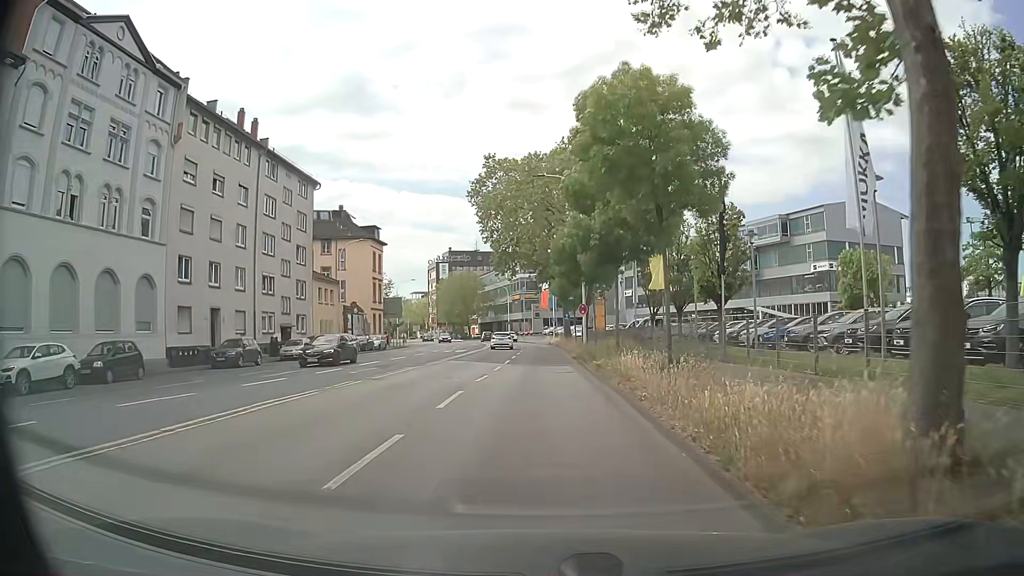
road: primary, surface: asphalt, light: Day
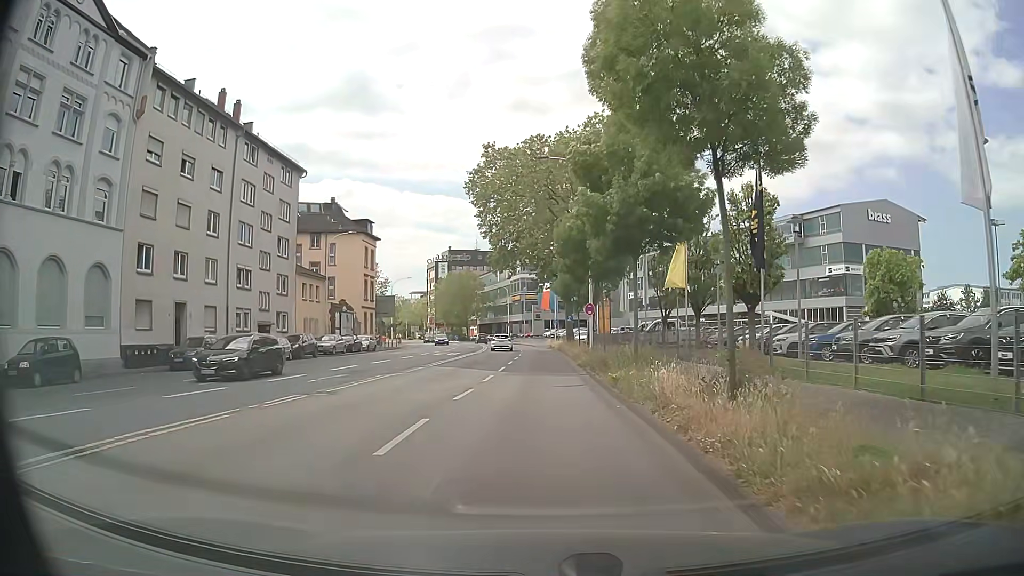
(0.0, +4.5) m; 0°
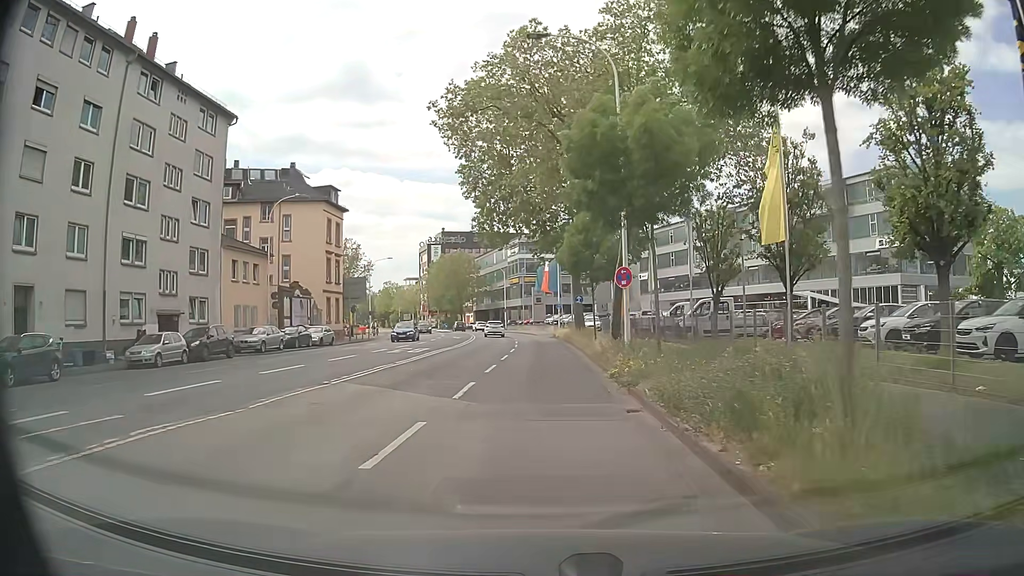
(+0.1, +13.4) m; +1°
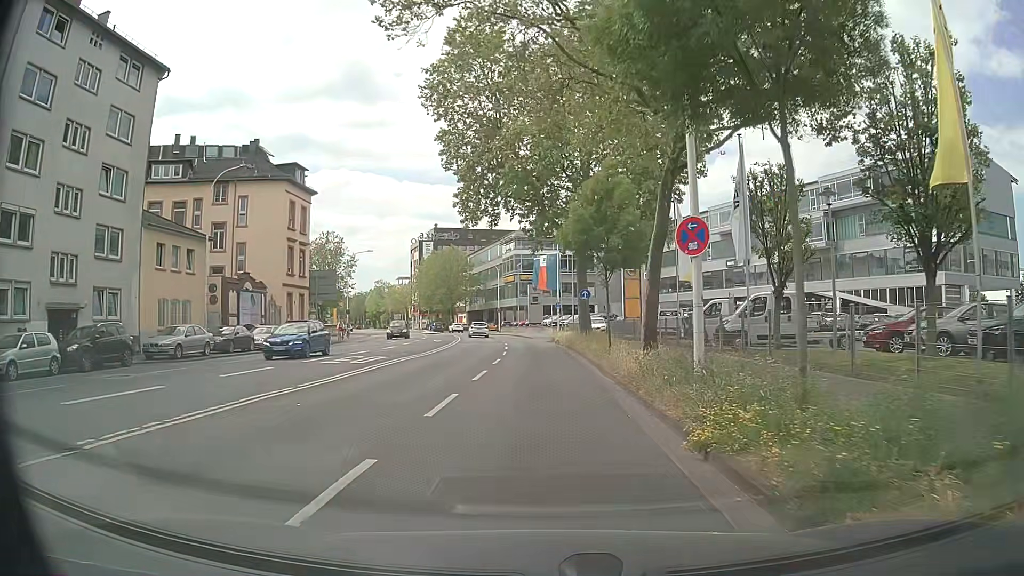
(0.0, +9.1) m; 0°
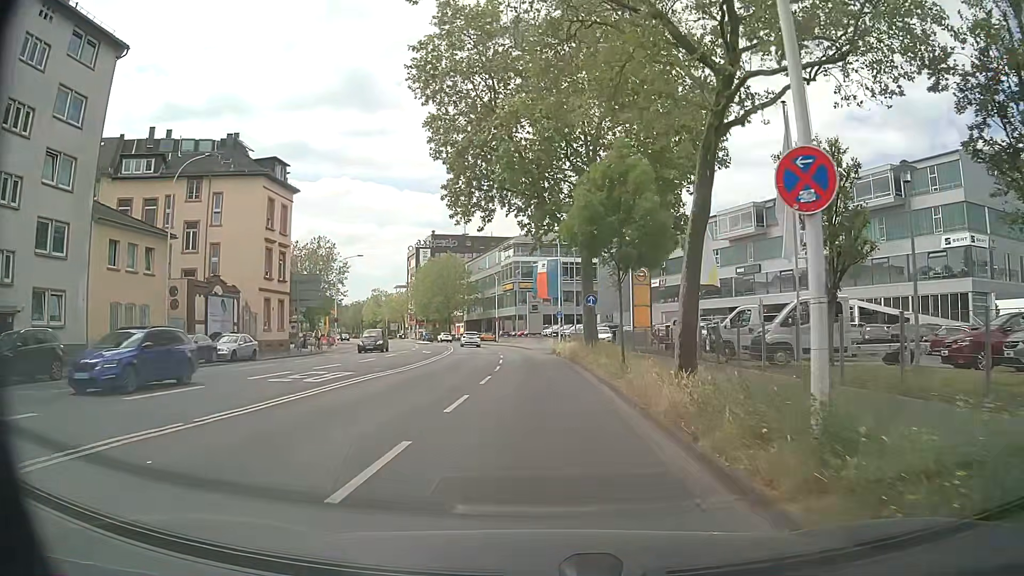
(0.0, +4.5) m; -1°
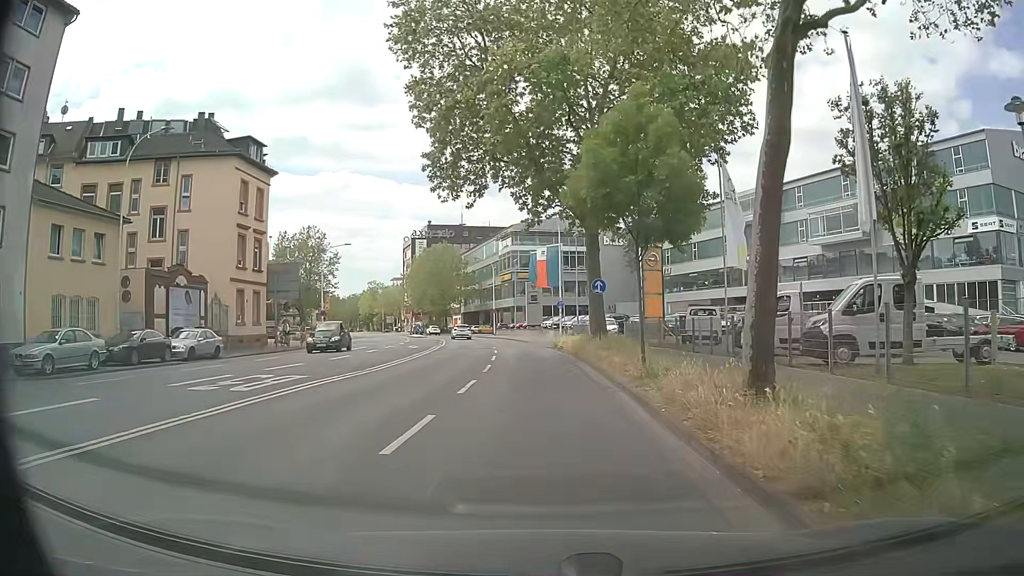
(+0.1, +4.5) m; +1°
